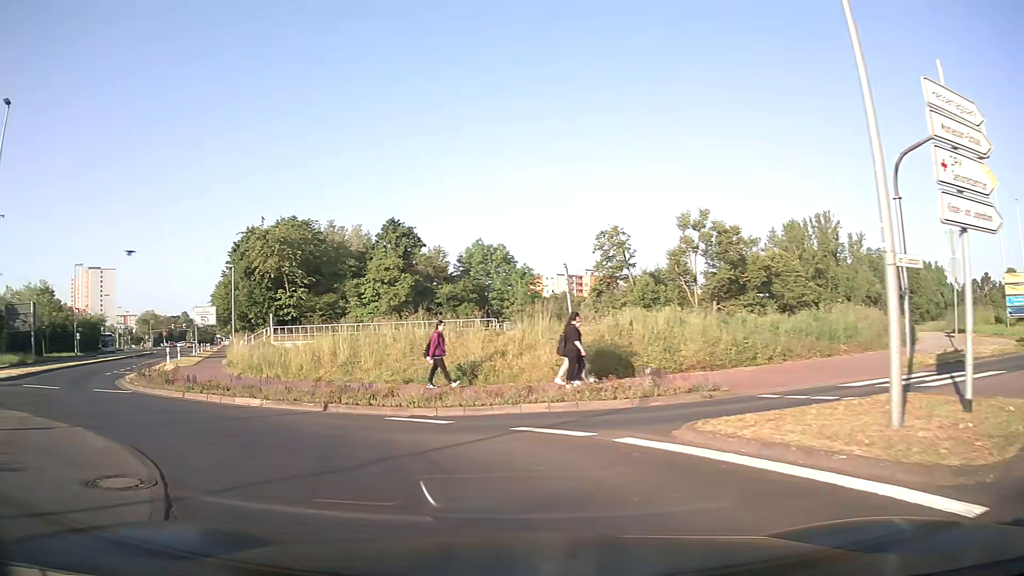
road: secondary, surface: asphalt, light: Day
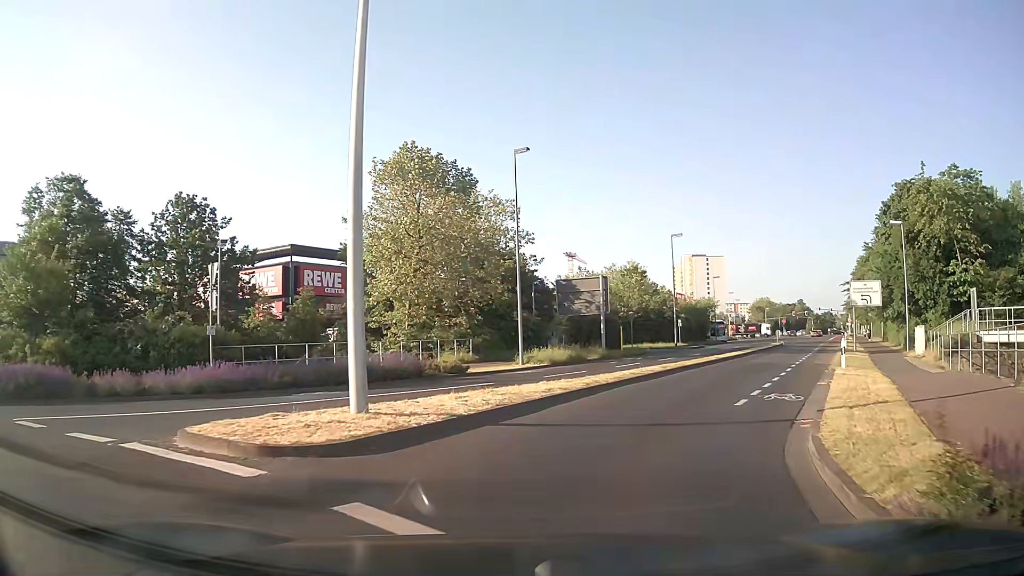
(-9.0, +14.7) m; -51°
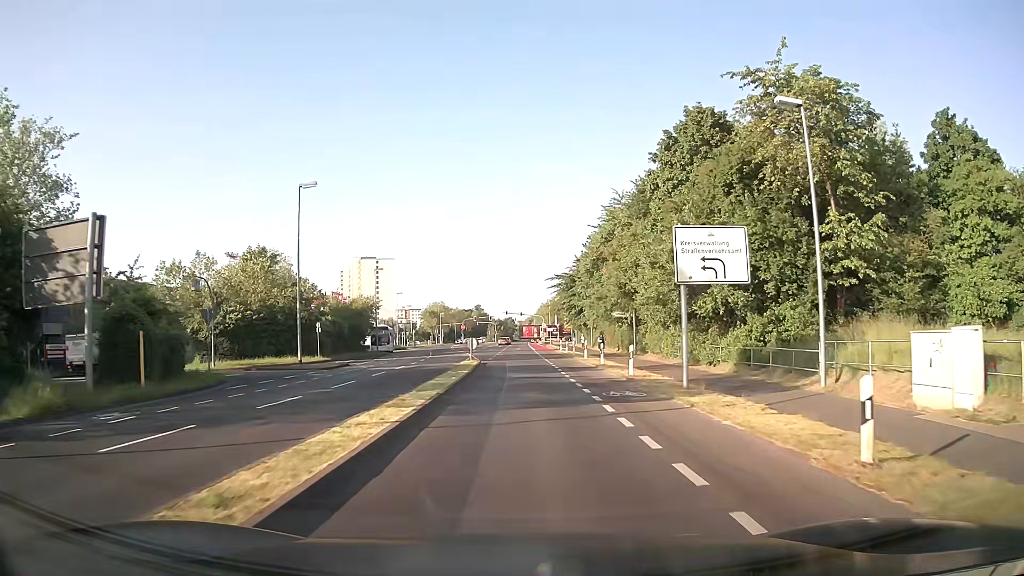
(+7.6, +23.8) m; +28°
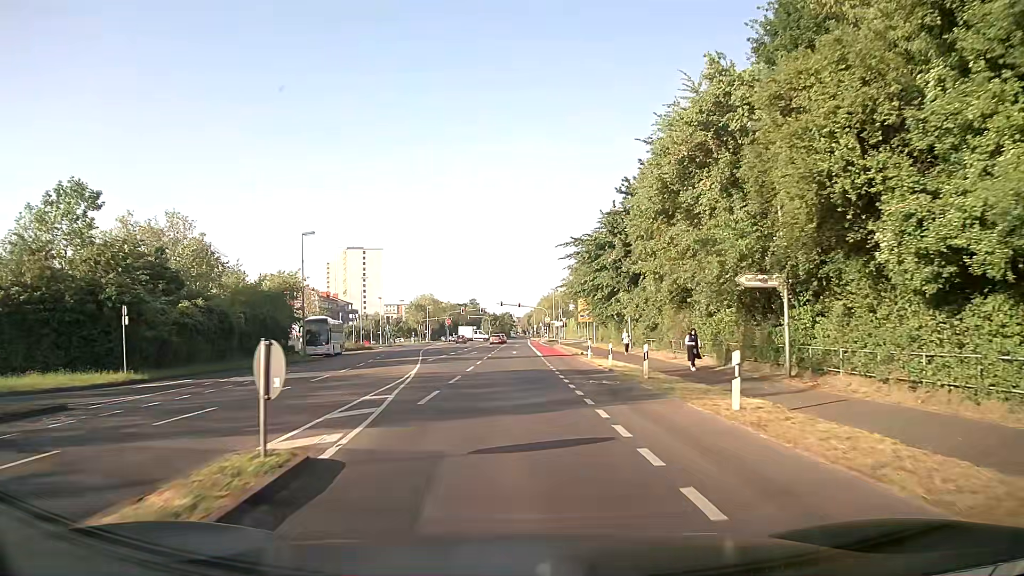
(+0.2, +28.0) m; 0°
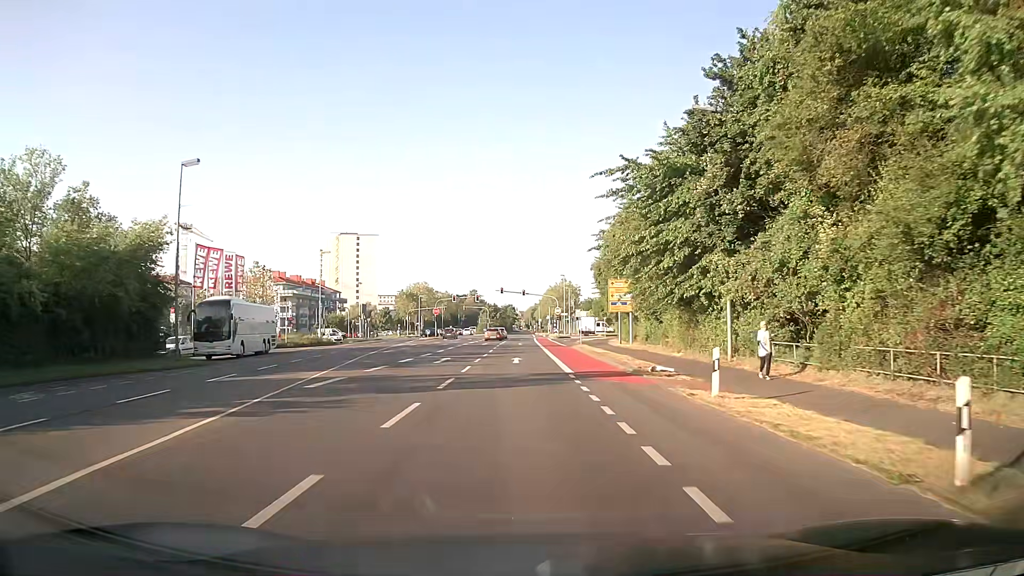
(-0.1, +22.4) m; 0°
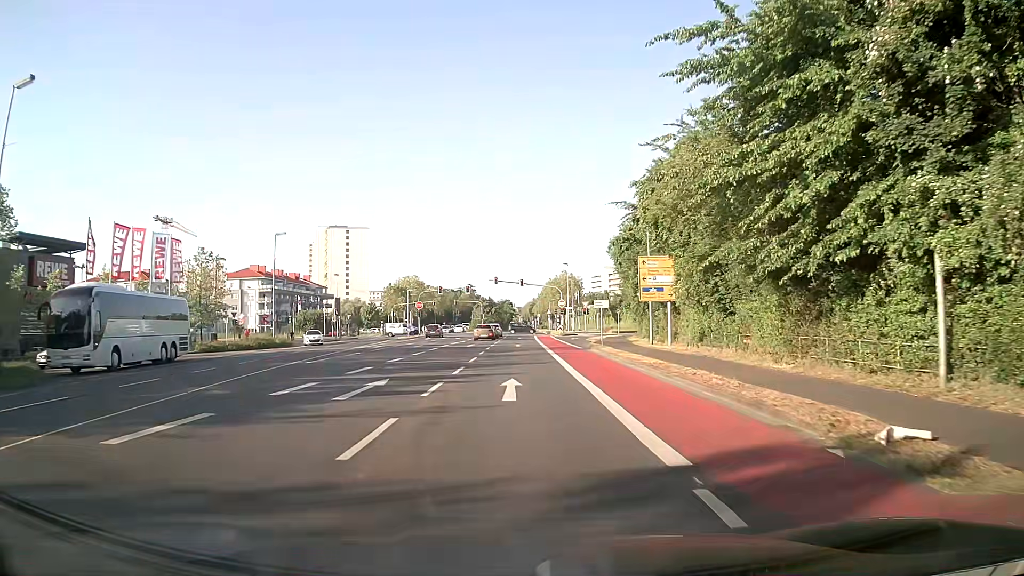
(+0.1, +14.2) m; 0°
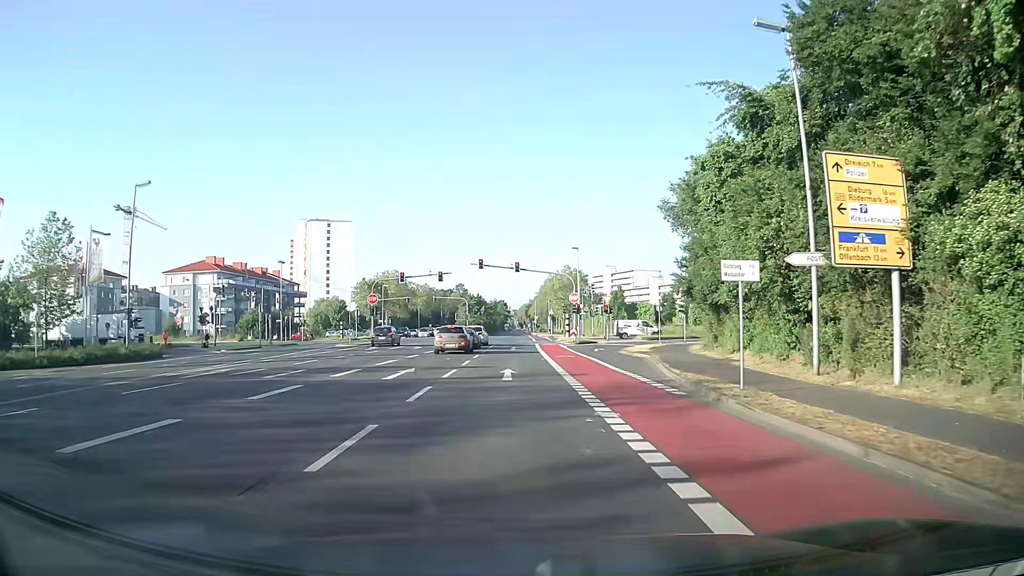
(+0.2, +24.6) m; 0°
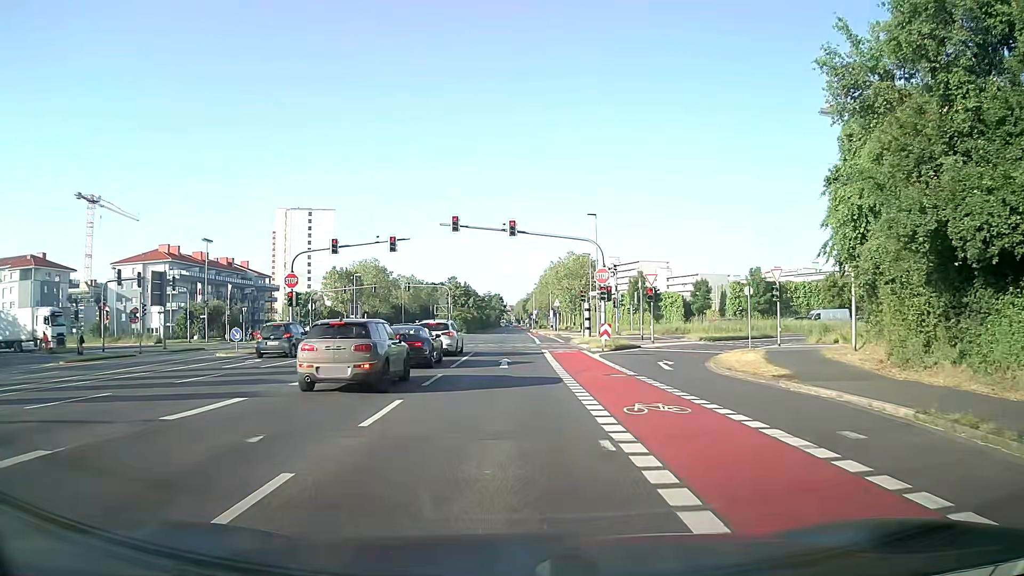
(+0.1, +21.2) m; 0°
(0, +10) (0, +20) (0, +30) (0, +40) (0, +50) (0, +60) (0, +70) (0, +80) (0, +90) (0, +100) m
